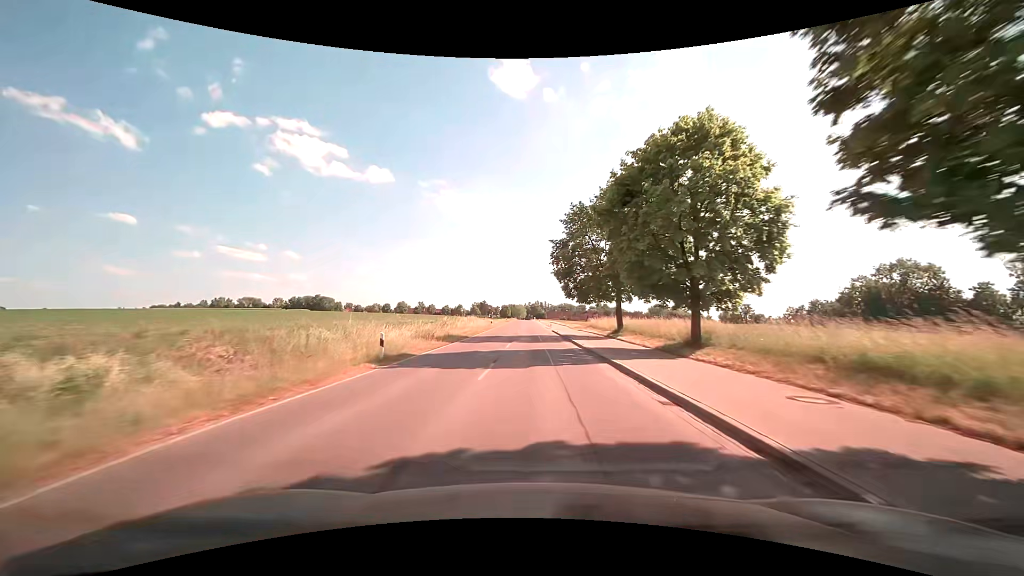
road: secondary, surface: asphalt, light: Day
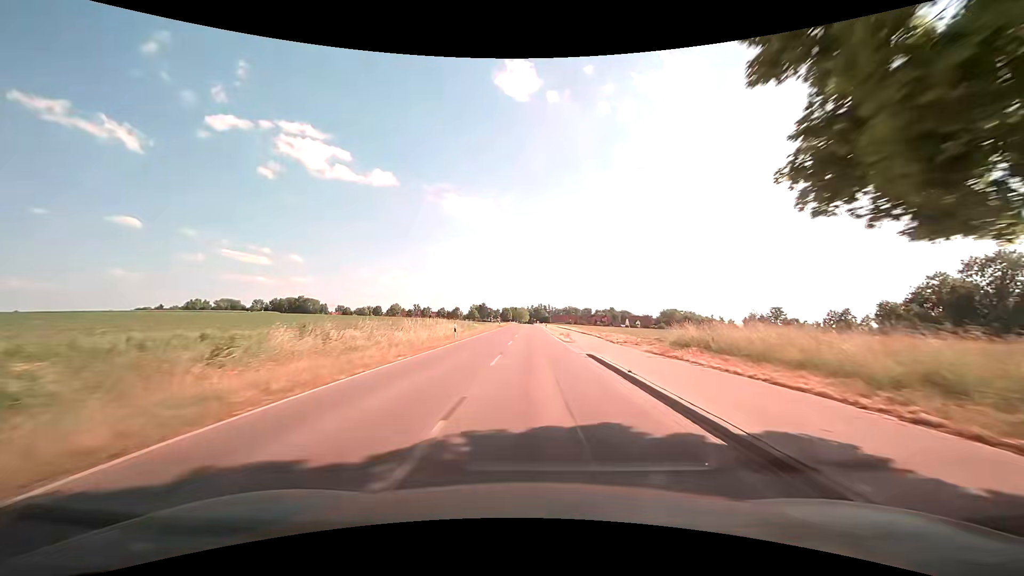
(-0.4, +32.4) m; -1°
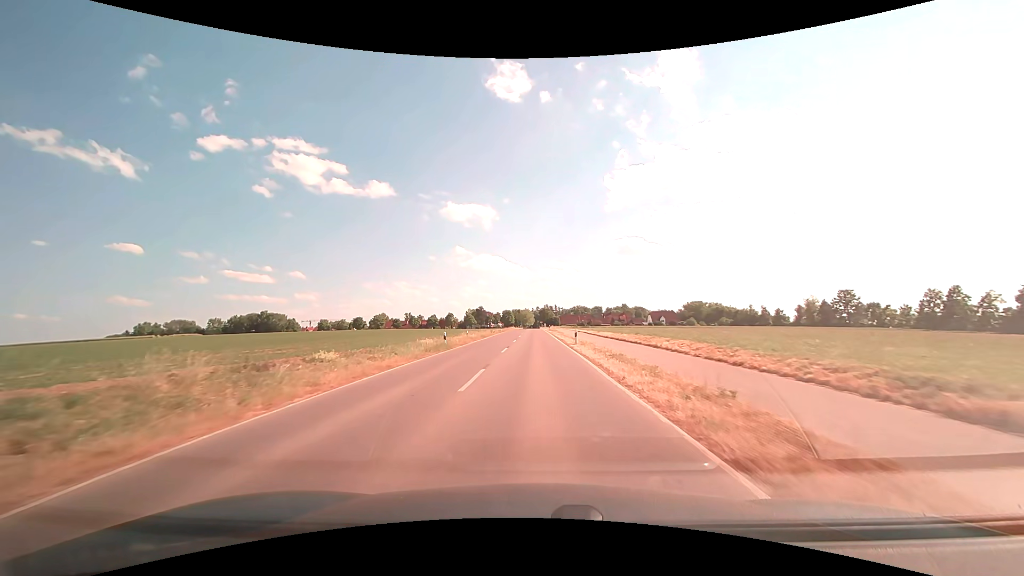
(+0.3, +53.2) m; 0°
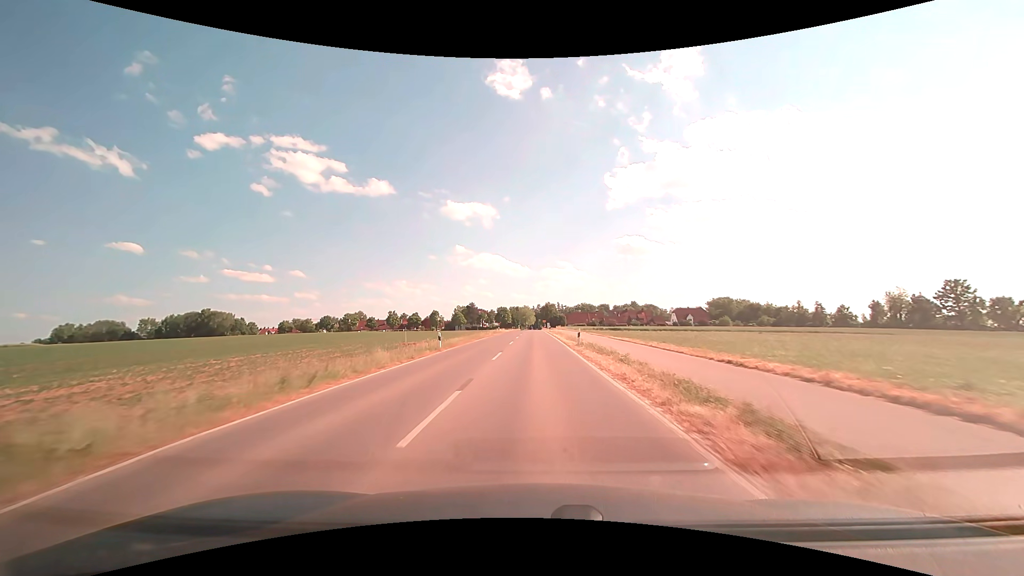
(-0.2, +52.5) m; 0°
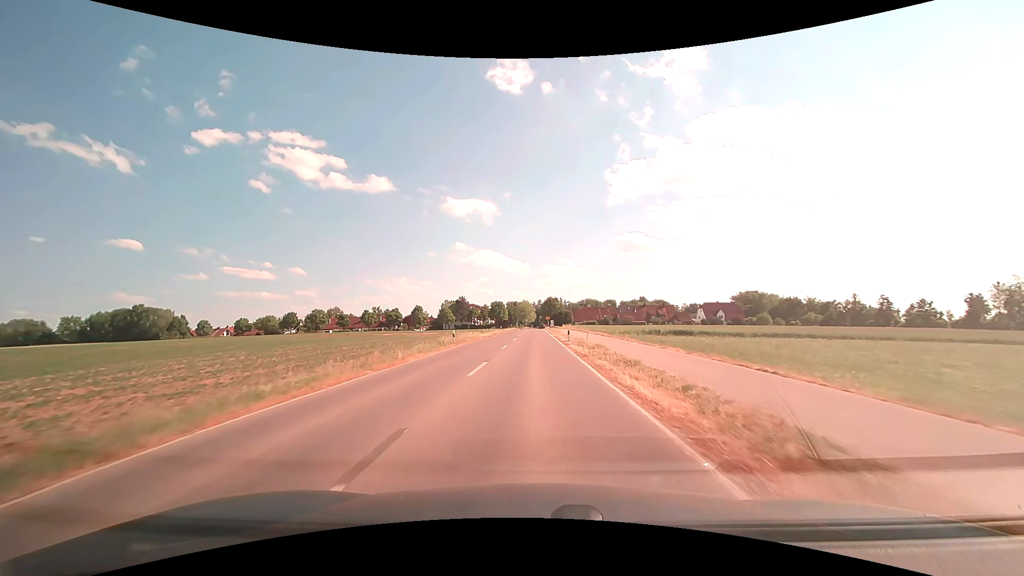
(0.0, +41.4) m; 0°
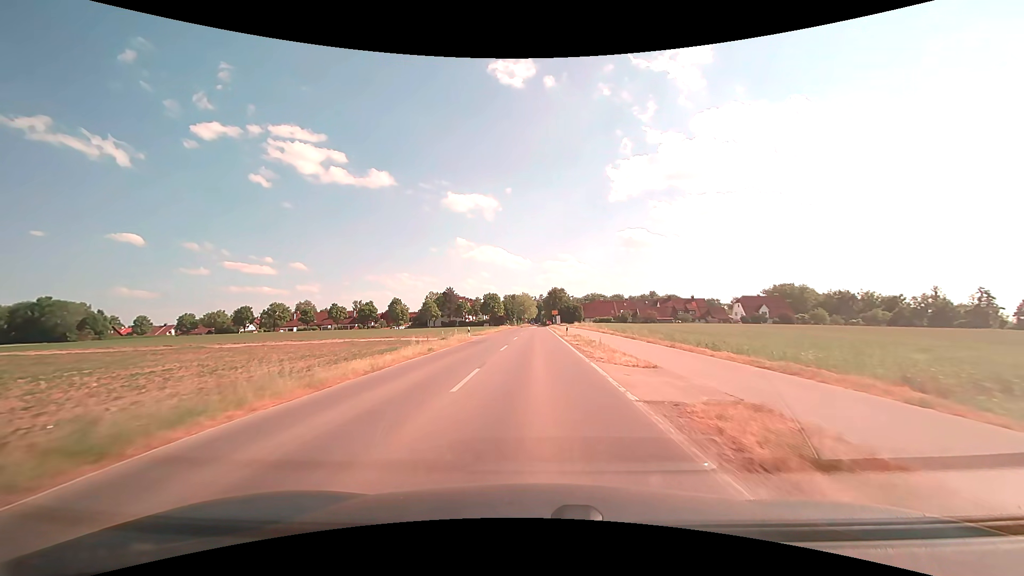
(-0.1, +38.9) m; 0°
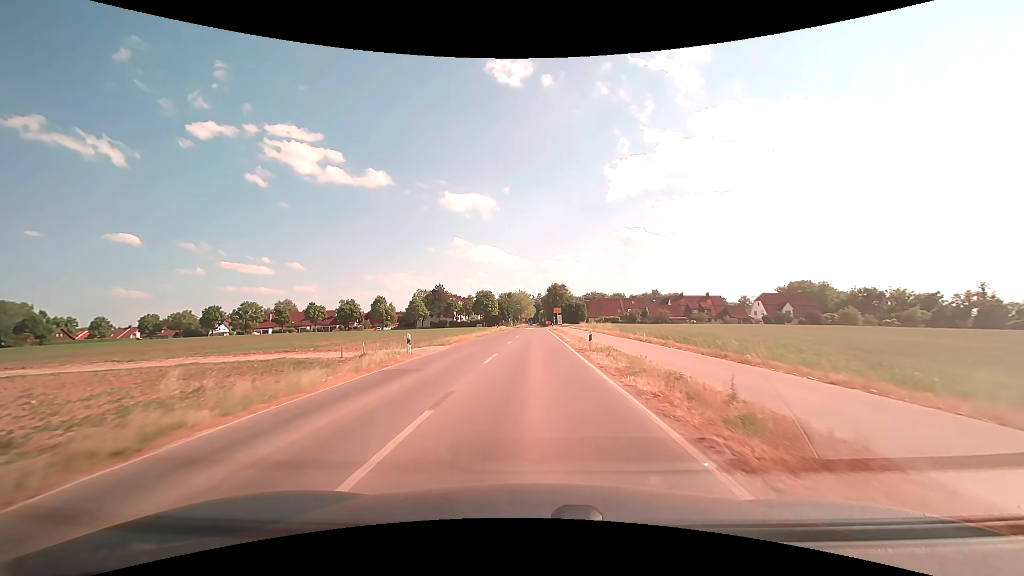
(+0.1, +17.9) m; 0°
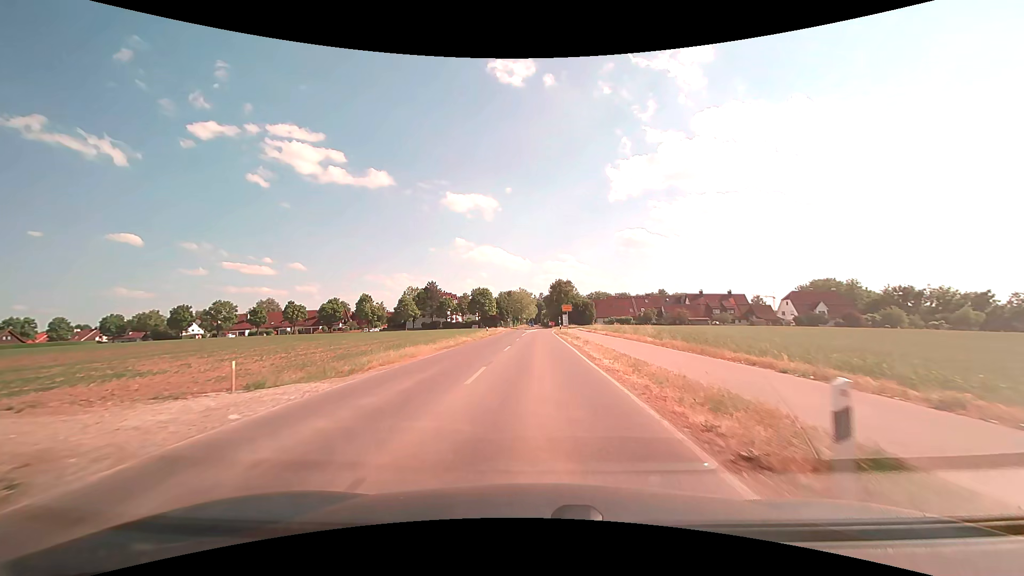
(0.0, +17.0) m; 0°
(0, +10) (0, +20) (0, +30) (0, +40) (0, +50) (0, +60) (+1, +70) (+1, +80) (+1, +90) (+2, +100) m
